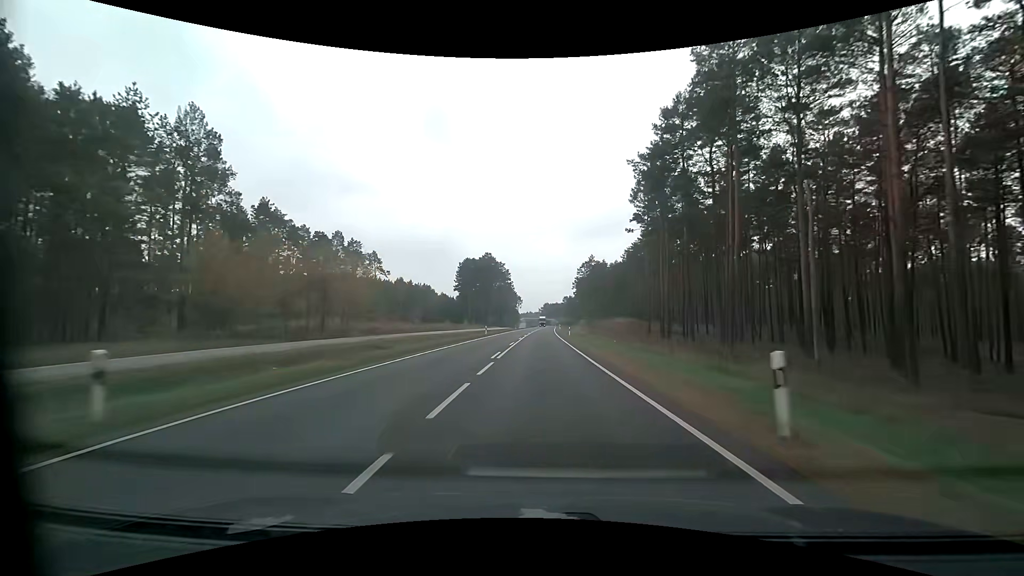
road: primary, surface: asphalt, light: Day
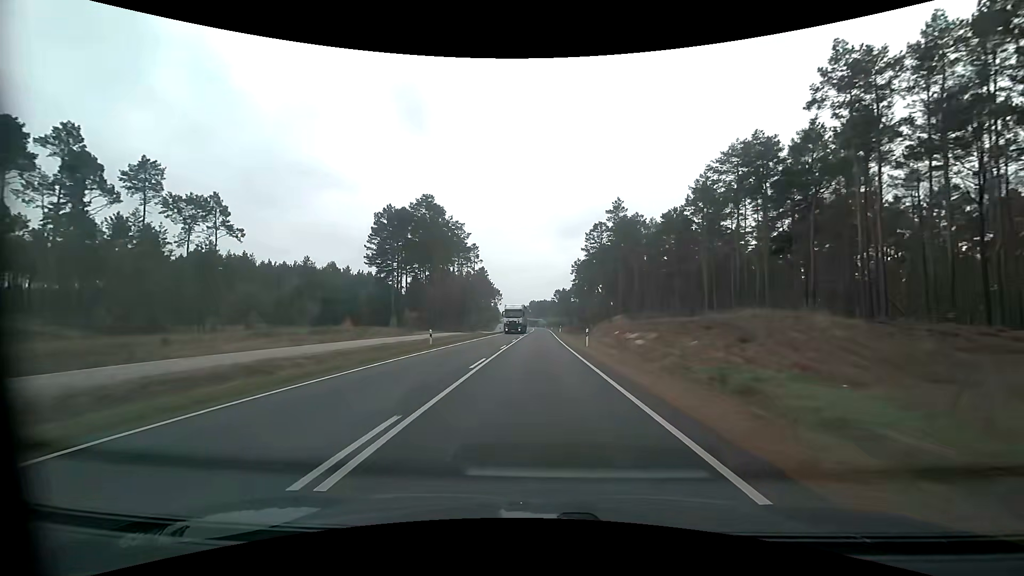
(+0.8, +76.0) m; +2°
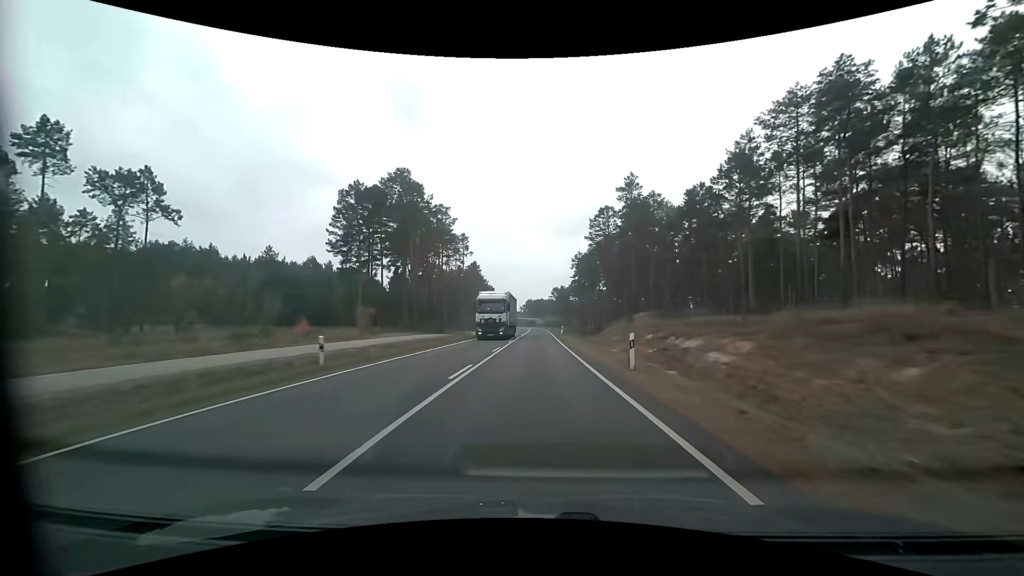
(+0.1, +15.0) m; 0°
(0, +10) (0, +20) (0, +30) (0, +40) (0, +50) (0, +60) (0, +70) (0, +80) (0, +90) (0, +100) m
